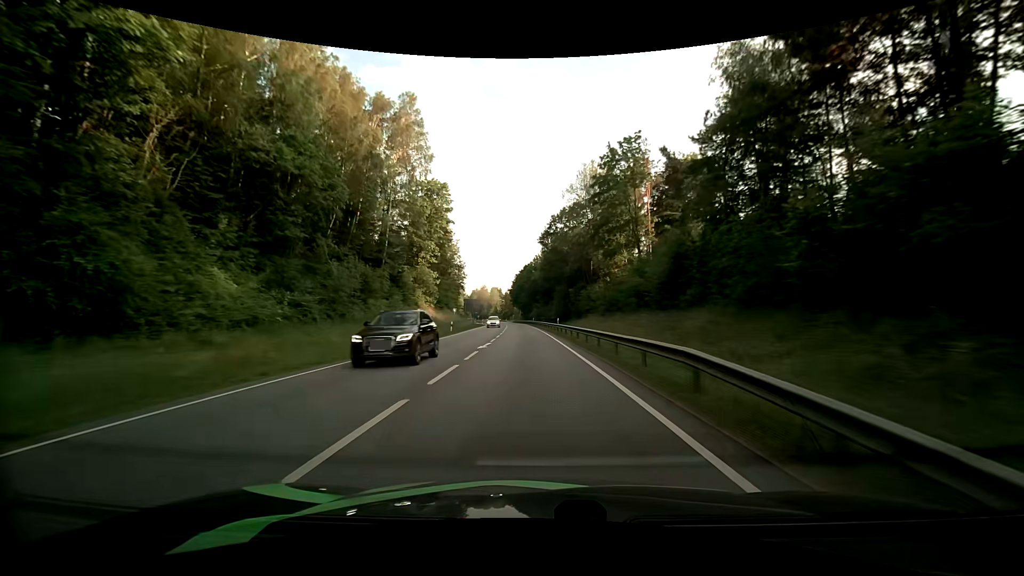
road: primary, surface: asphalt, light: Day
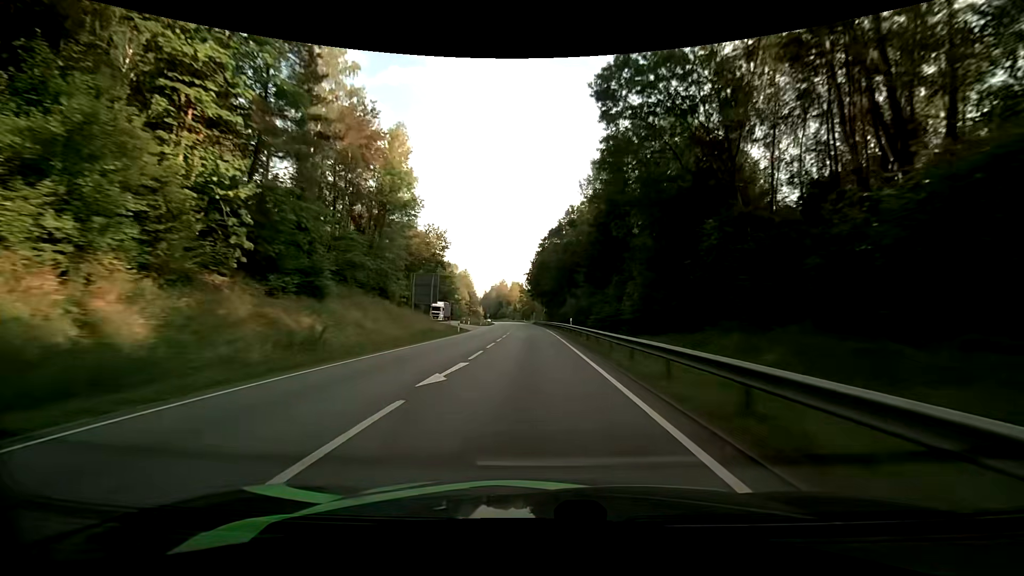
(-0.8, +54.3) m; -3°
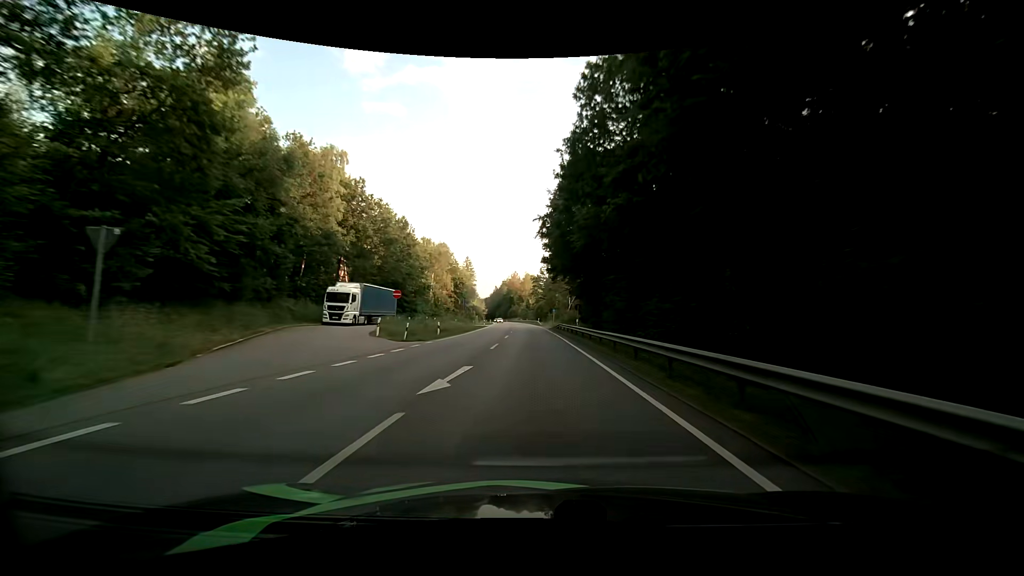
(-0.7, +55.2) m; -2°
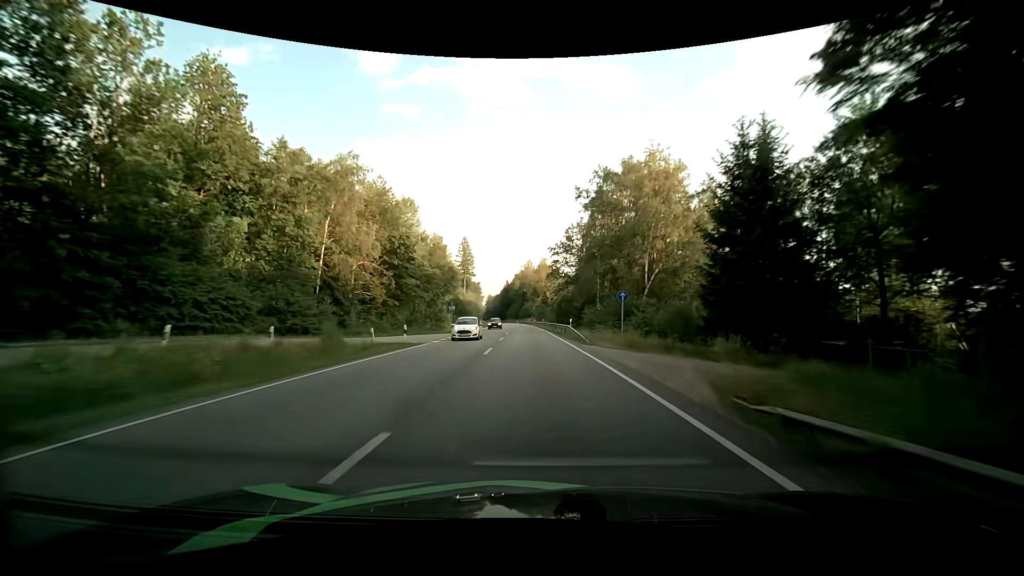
(-0.8, +55.9) m; -2°
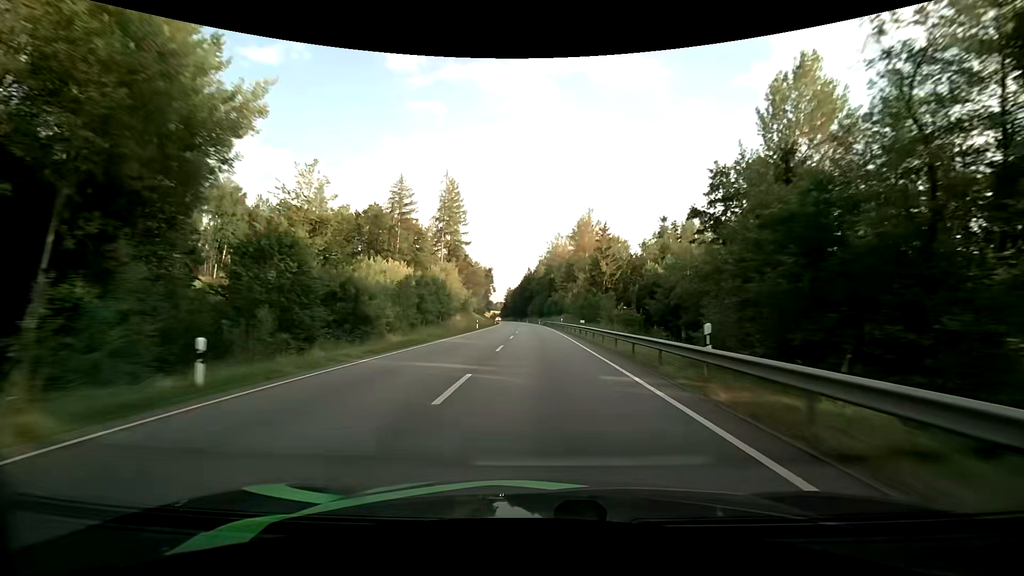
(-2.3, +70.6) m; -3°
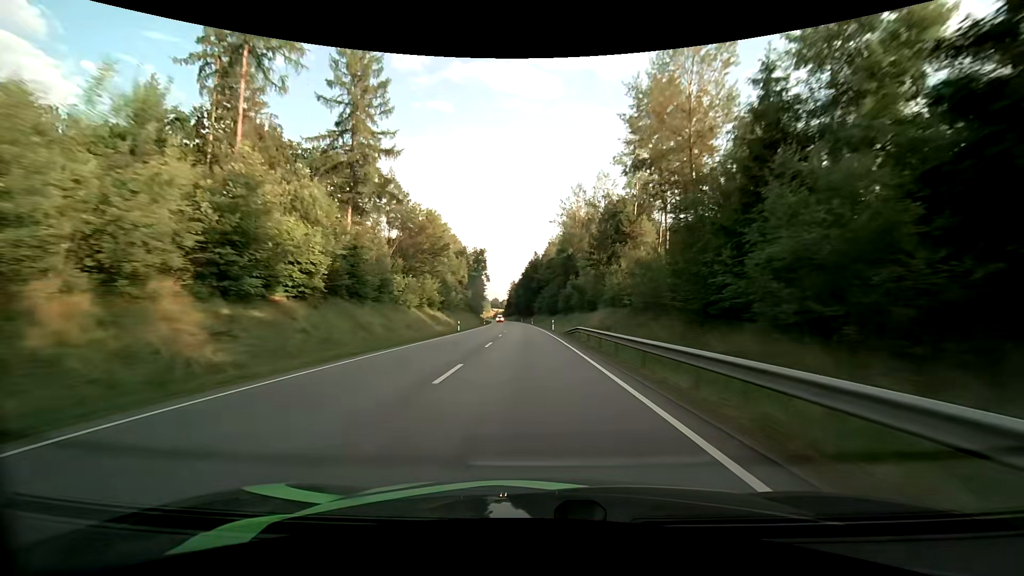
(-0.1, +57.7) m; -1°
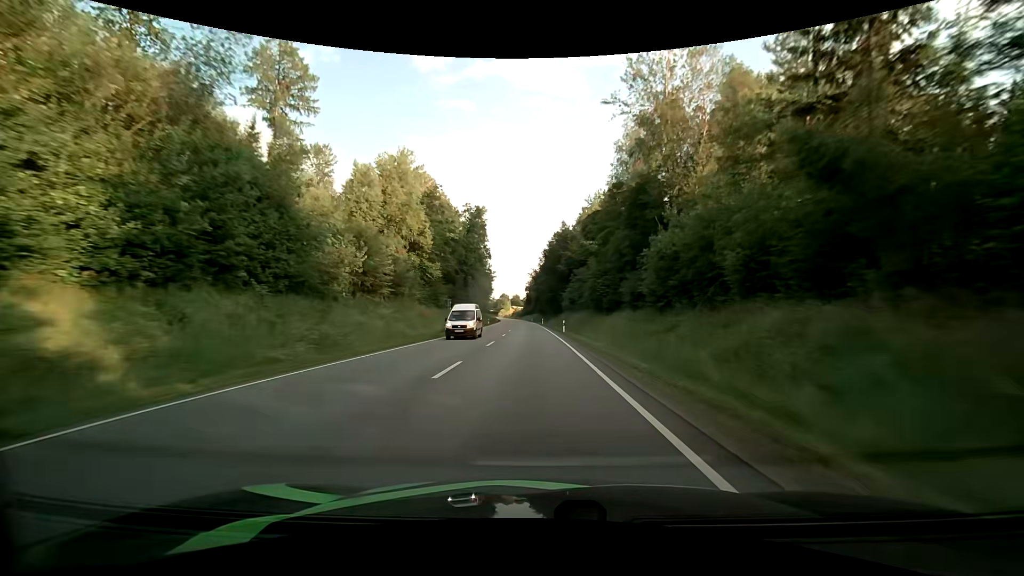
(-1.3, +59.2) m; -3°
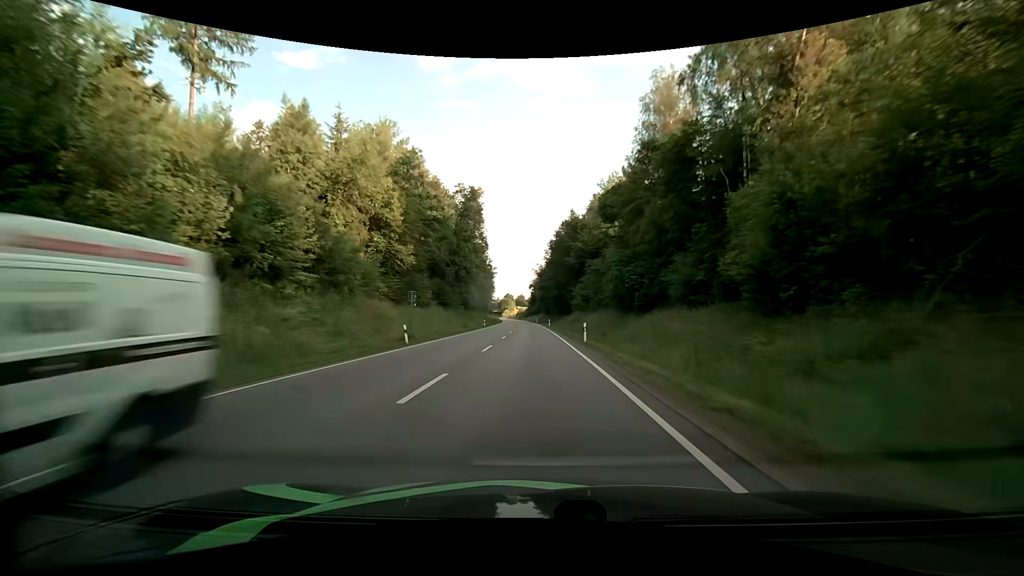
(-0.1, +15.1) m; 0°
(0, +10) (0, +20) (0, +30) (0, +40) (-1, +50) (-1, +60) (-1, +70) (-2, +80) (-2, +90) (-2, +100) m
